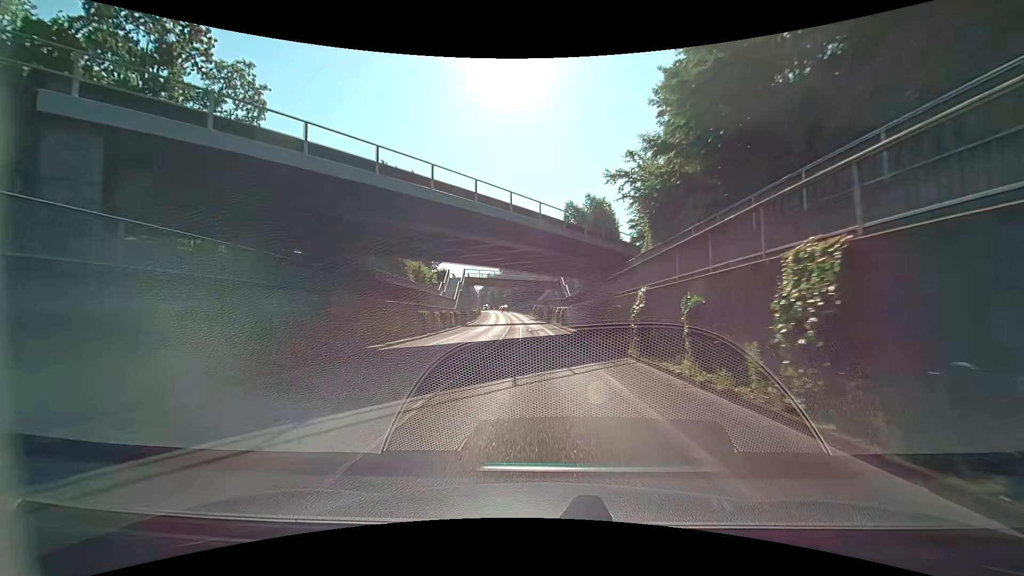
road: secondary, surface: asphalt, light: Day
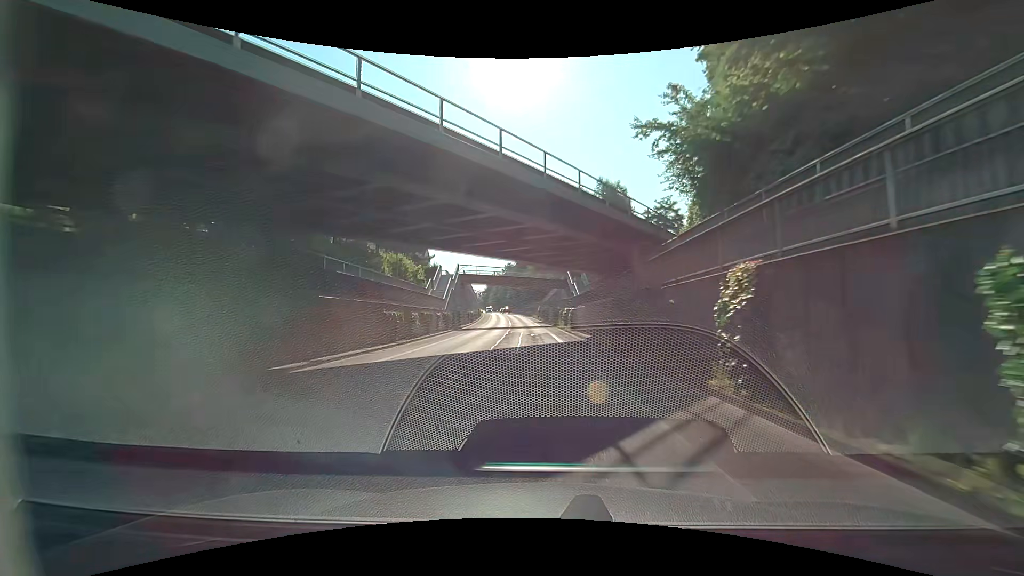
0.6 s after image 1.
(0.0, +8.0) m; -1°
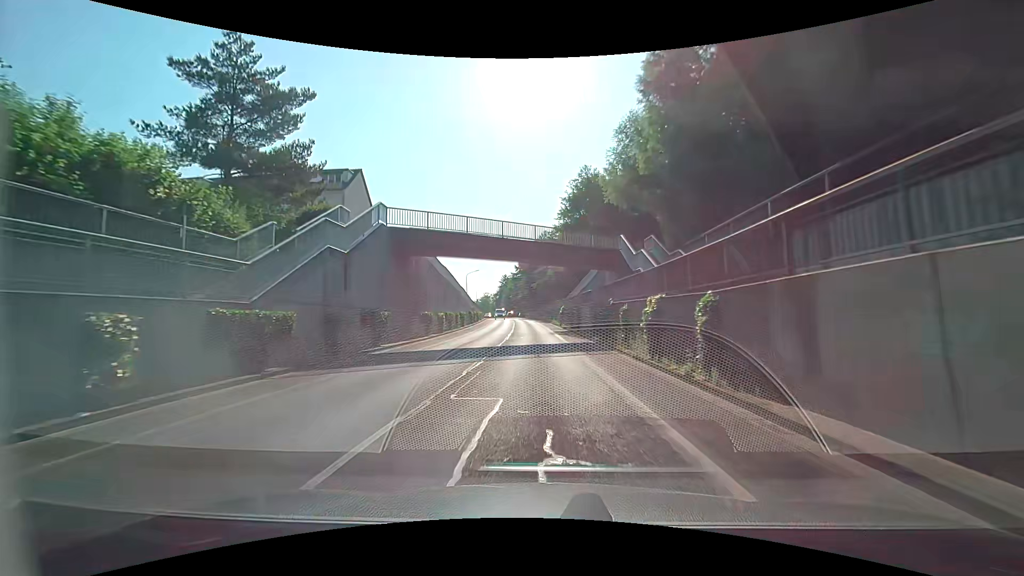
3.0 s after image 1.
(-0.2, +32.0) m; -2°
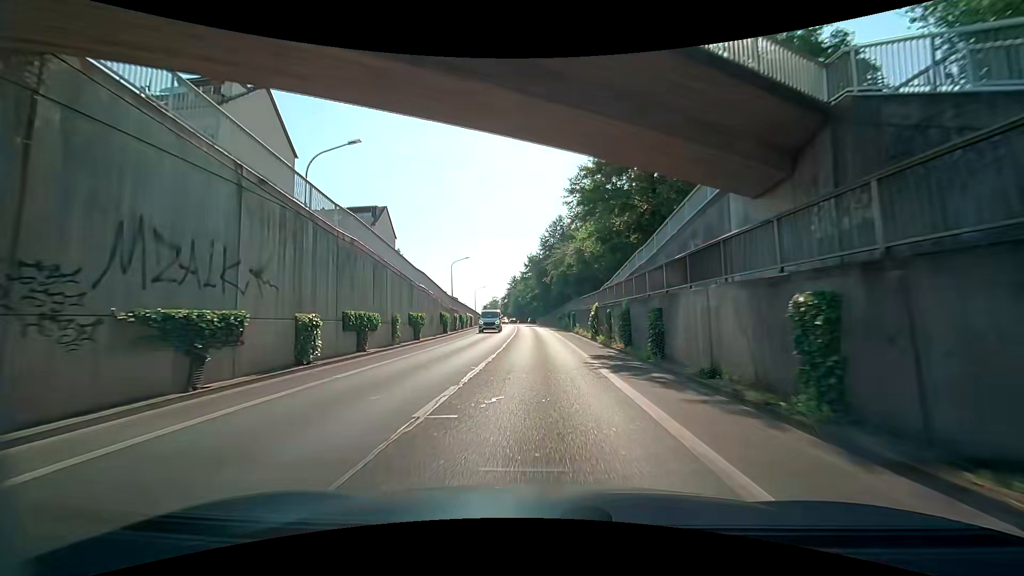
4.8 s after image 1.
(-0.2, +23.9) m; -1°
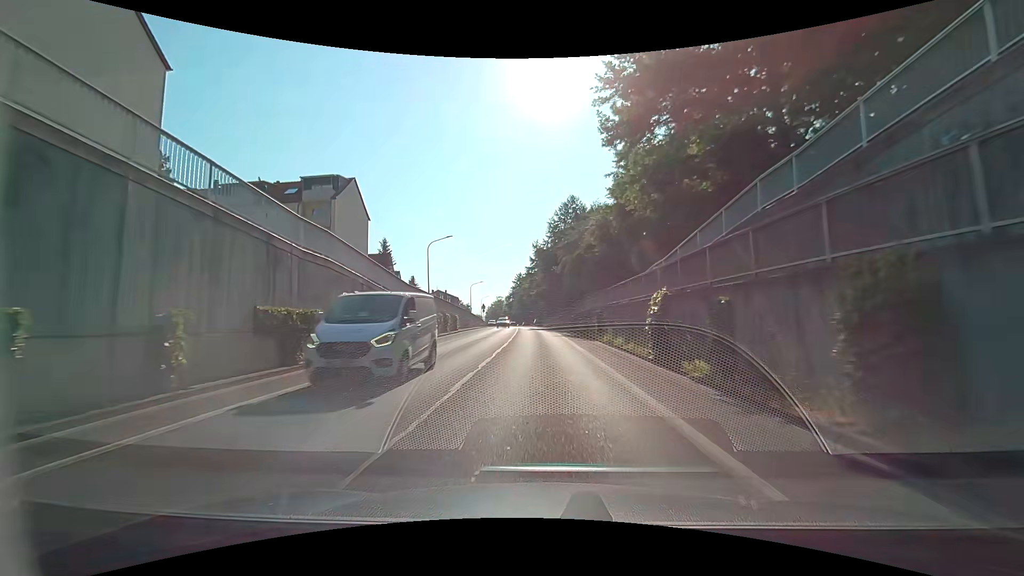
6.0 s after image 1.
(-0.2, +15.9) m; -2°
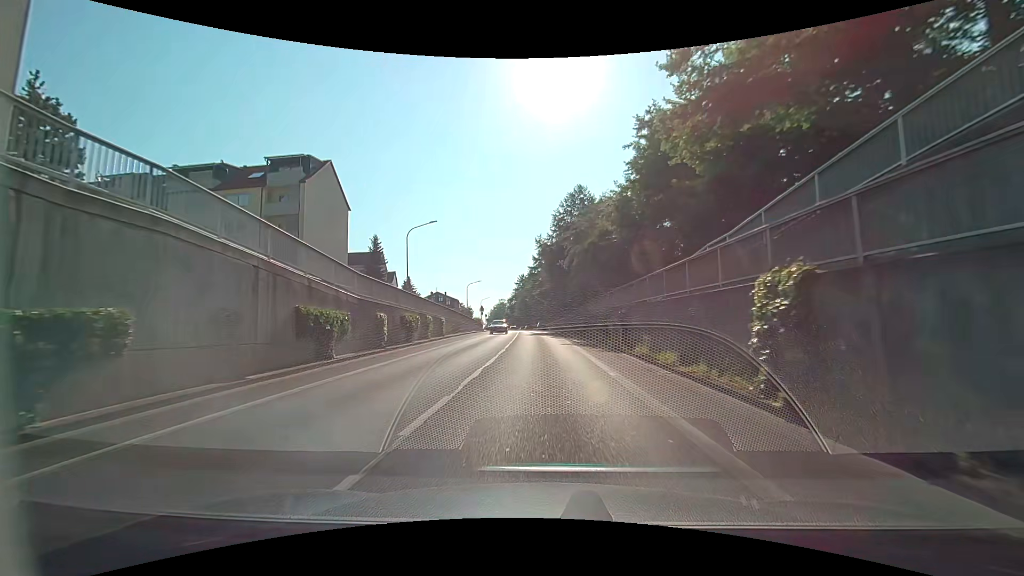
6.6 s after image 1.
(+0.1, +8.0) m; 0°
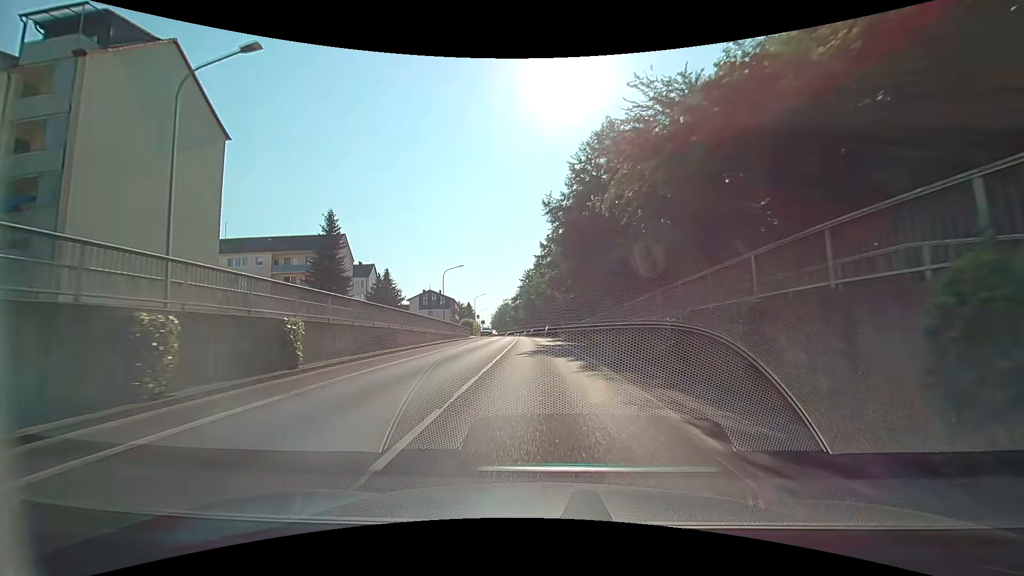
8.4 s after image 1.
(-0.1, +23.9) m; -1°
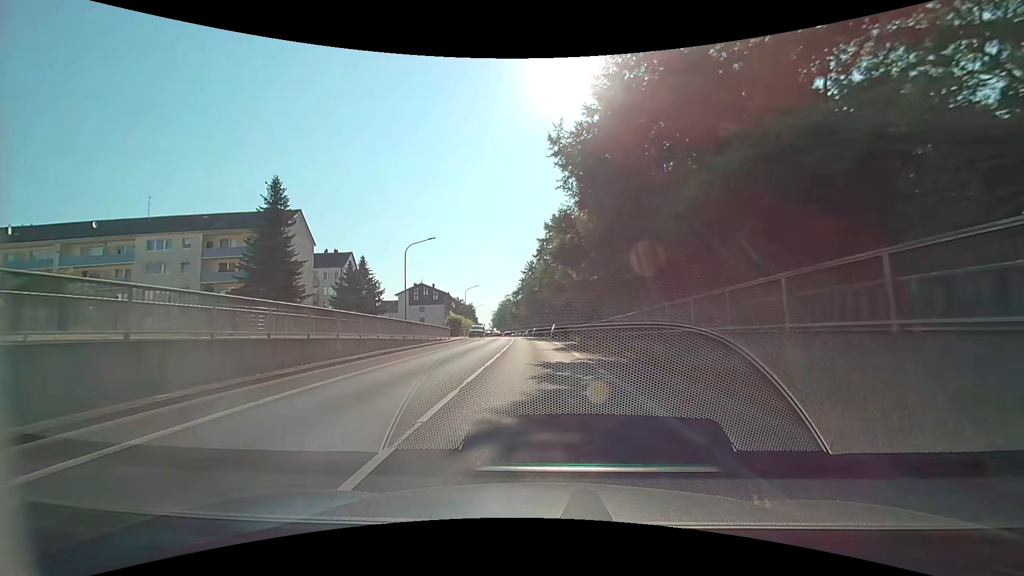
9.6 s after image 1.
(-0.1, +16.0) m; 0°
